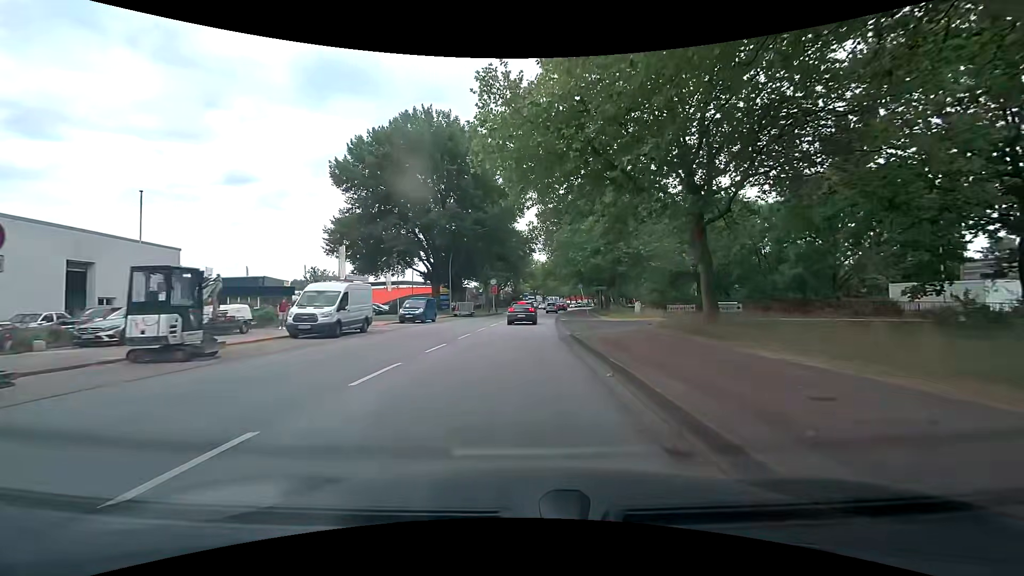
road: secondary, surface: asphalt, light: Day
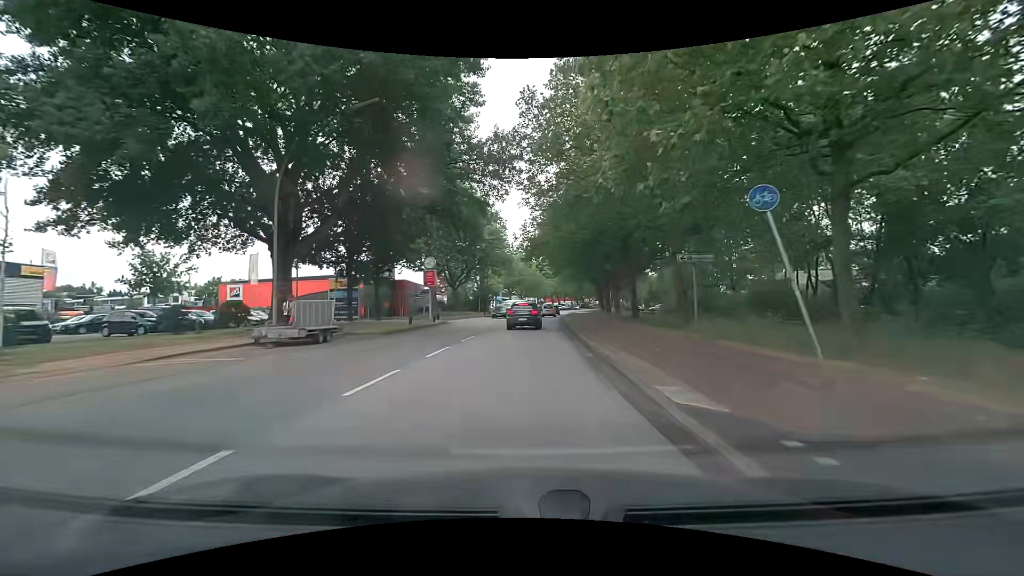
(+0.6, +36.6) m; +3°
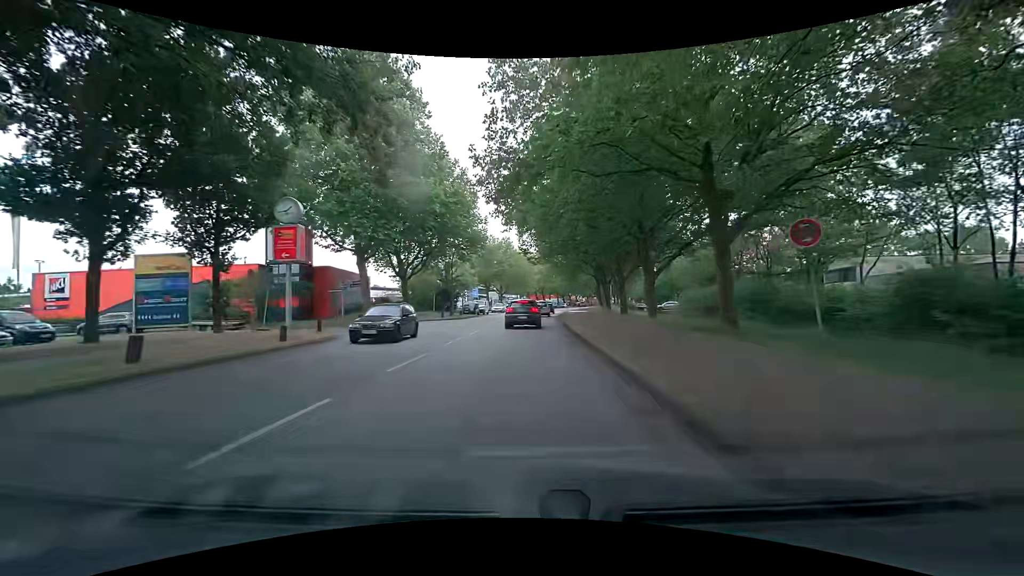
(+0.4, +21.5) m; +3°
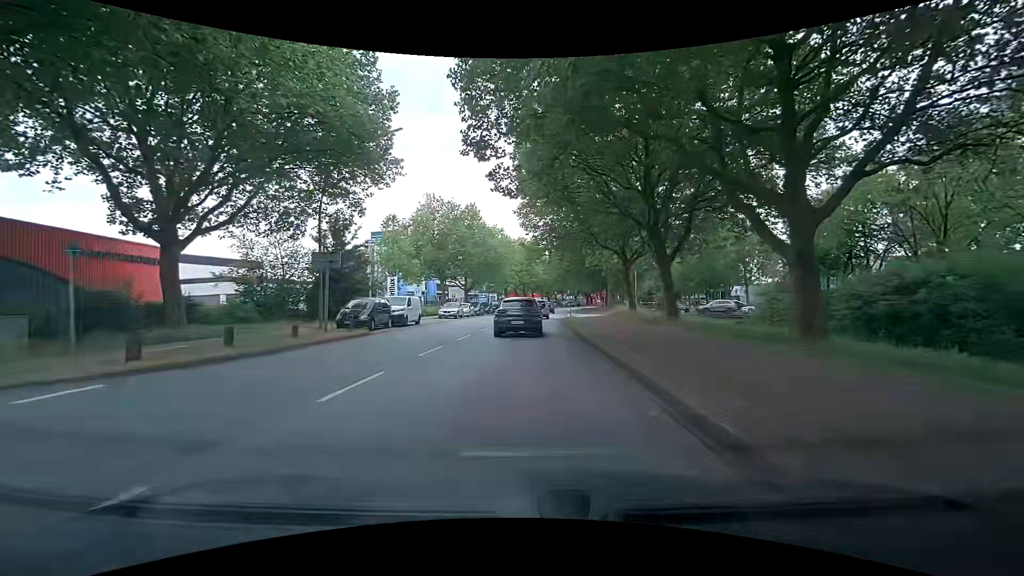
(+0.4, +33.2) m; +2°
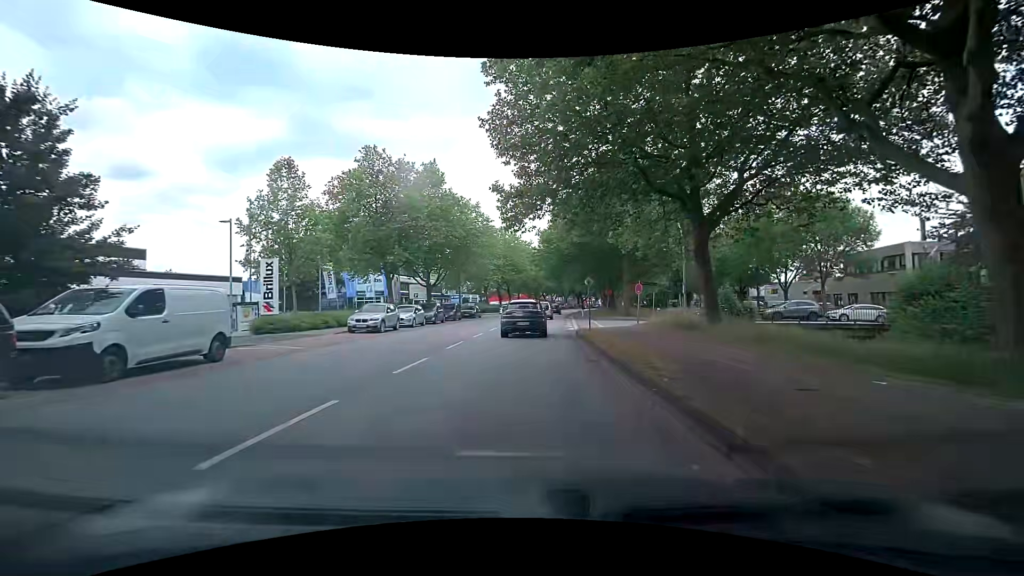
(+0.1, +20.4) m; +1°
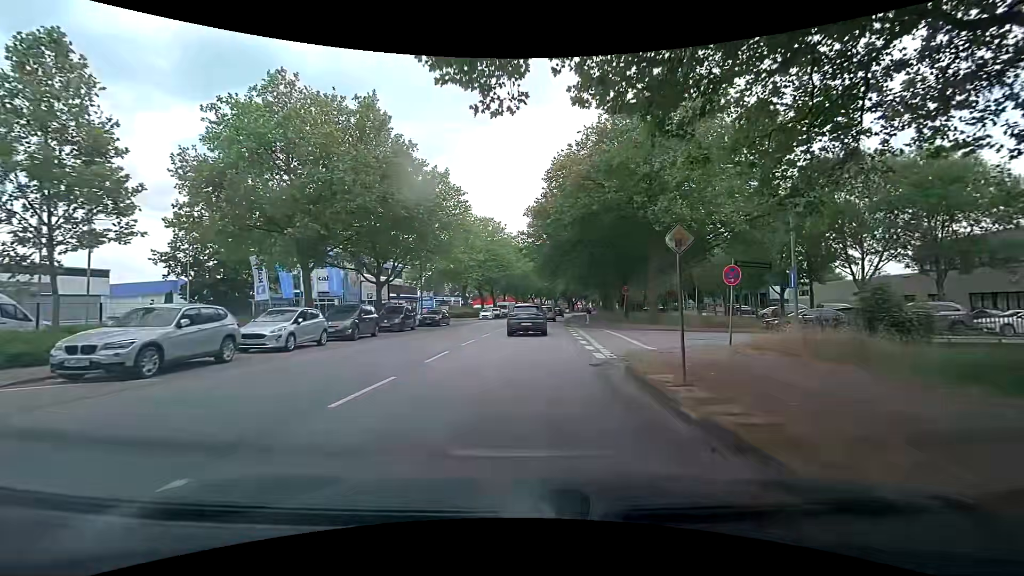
(+0.1, +15.4) m; +1°
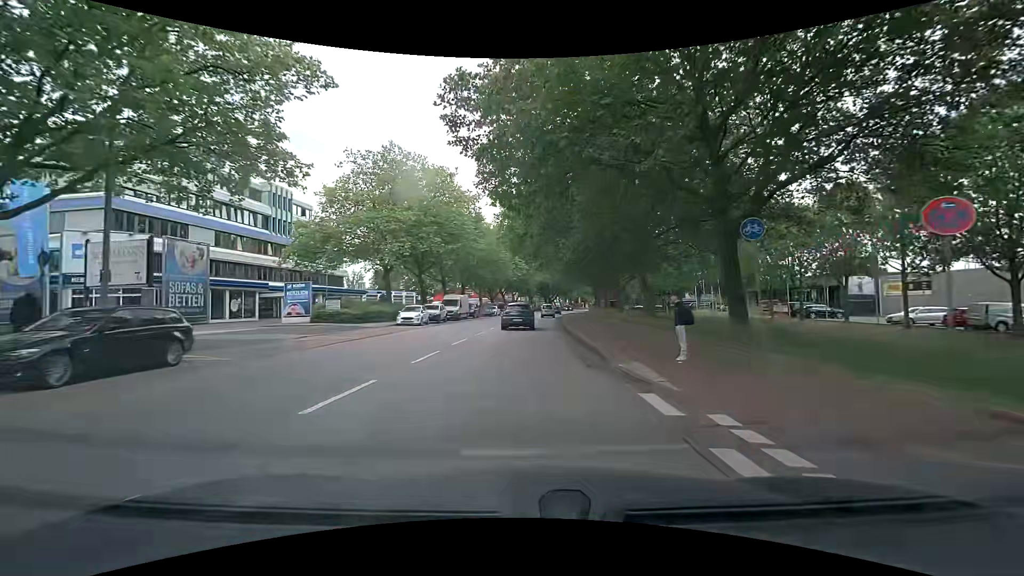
(+1.2, +31.0) m; +3°
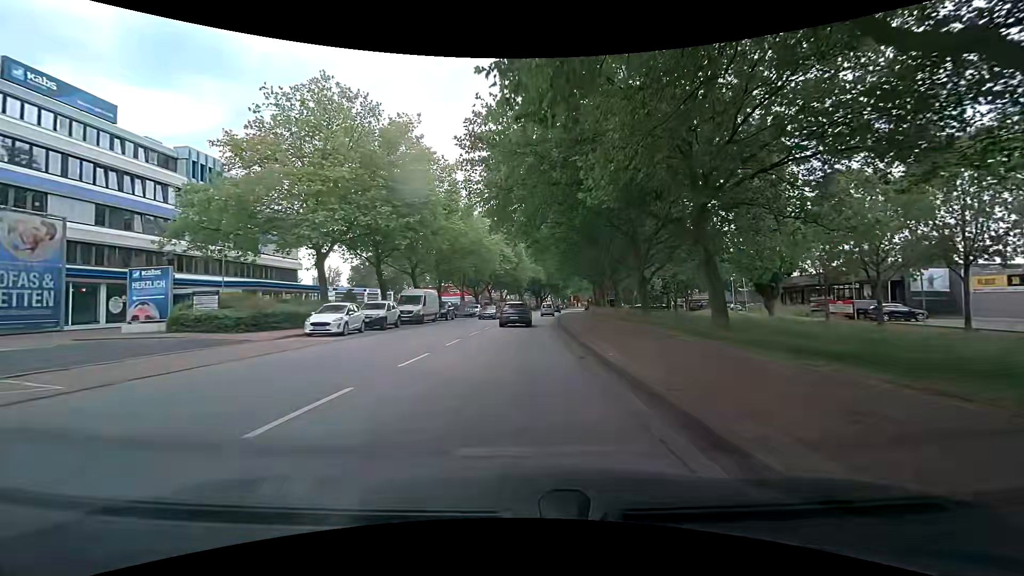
(+0.2, +13.2) m; +2°
(0, +10) (0, +20) (0, +30) (0, +40) (+1, +50) (+1, +60) (+2, +70) (+3, +80) (+4, +90) (+5, +100) m
